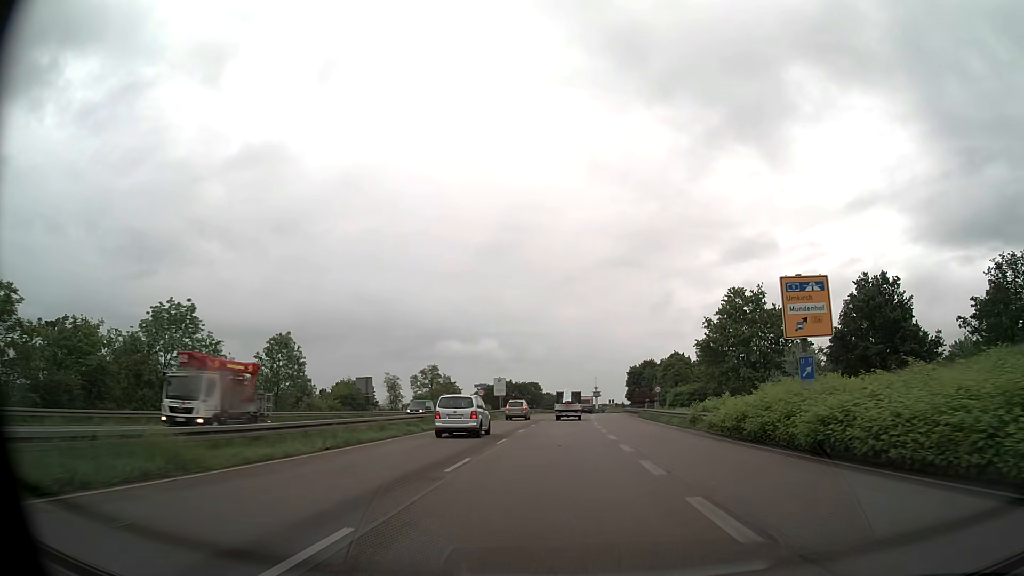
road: trunk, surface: asphalt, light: Day
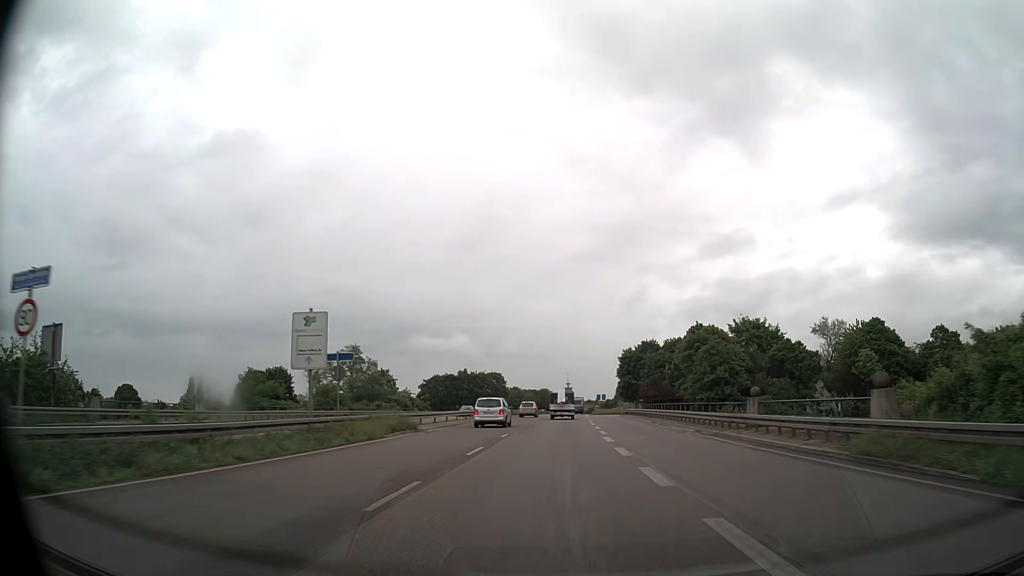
(+1.1, +49.5) m; +2°
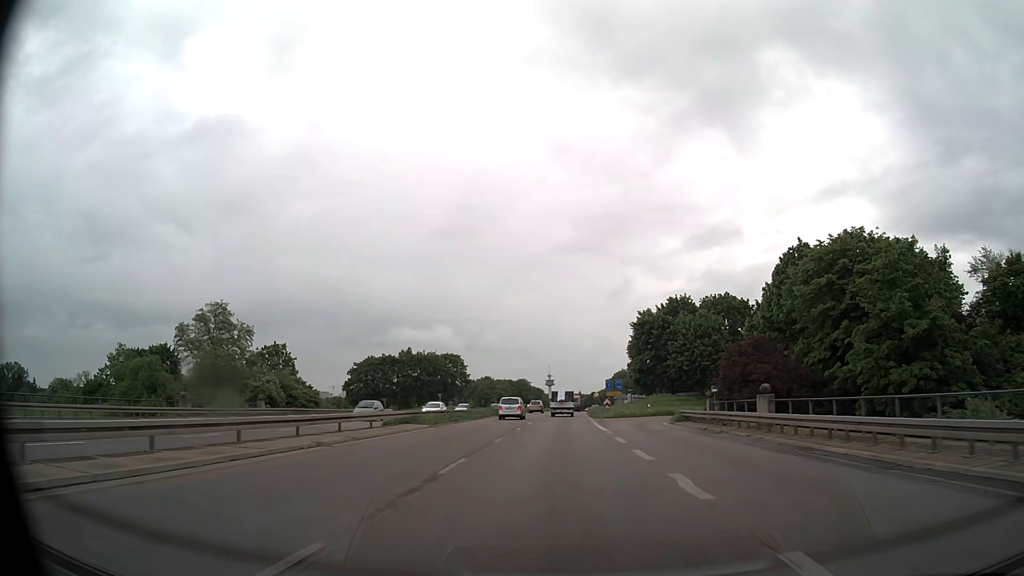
(+0.8, +49.8) m; +2°
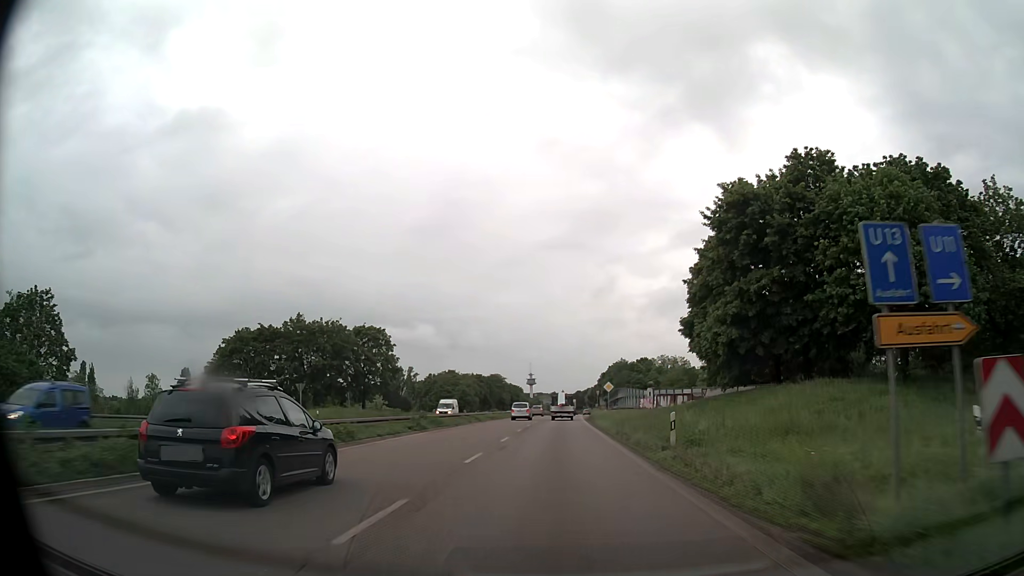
(+0.8, +50.5) m; +2°
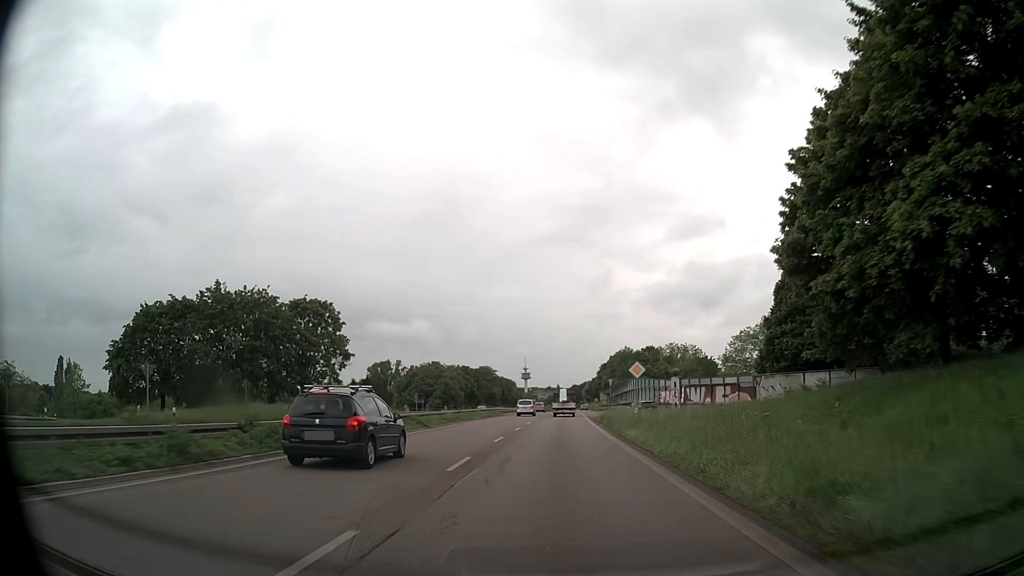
(+0.1, +20.5) m; 0°
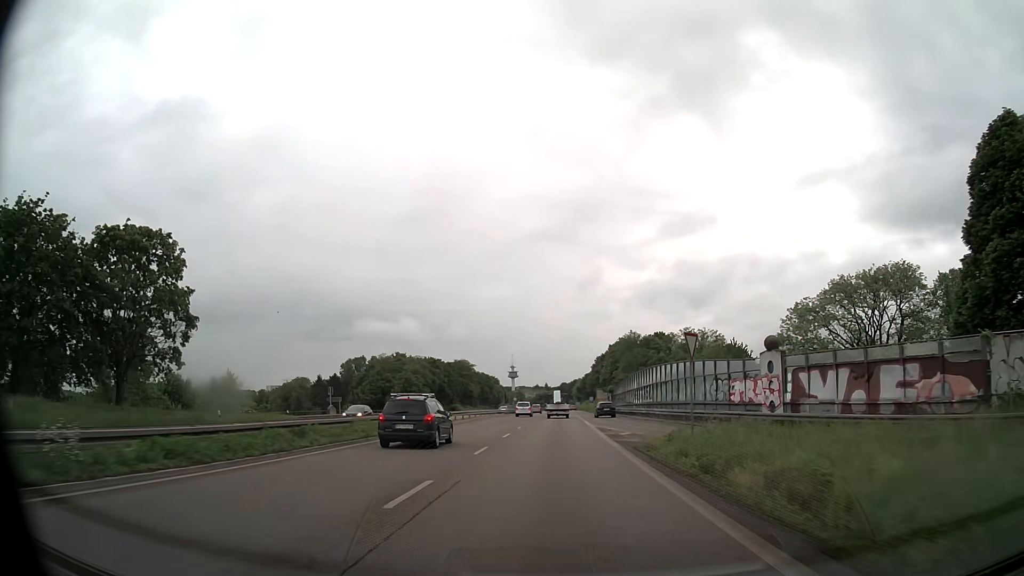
(+0.2, +31.1) m; +1°
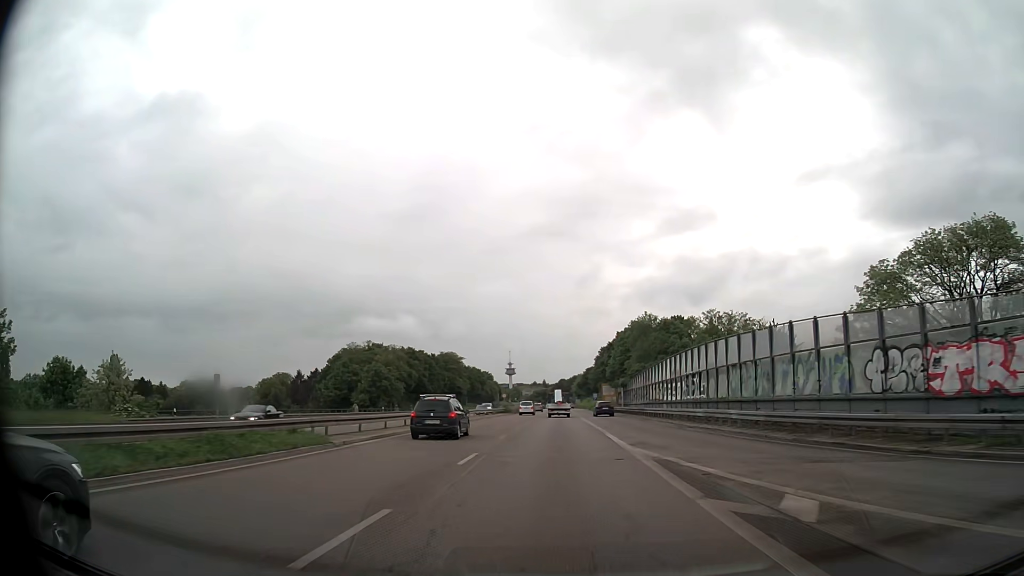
(0.0, +21.1) m; 0°
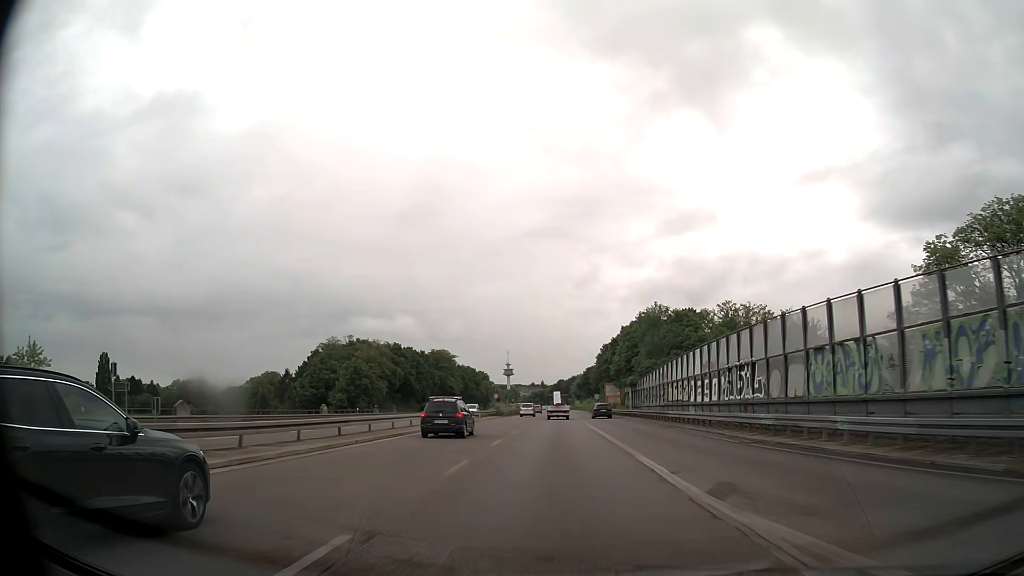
(0.0, +10.6) m; 0°
(0, +10) (0, +20) (0, +30) (0, +40) (0, +50) (+1, +60) (+1, +70) (+1, +80) (+1, +90) (+1, +100) m
